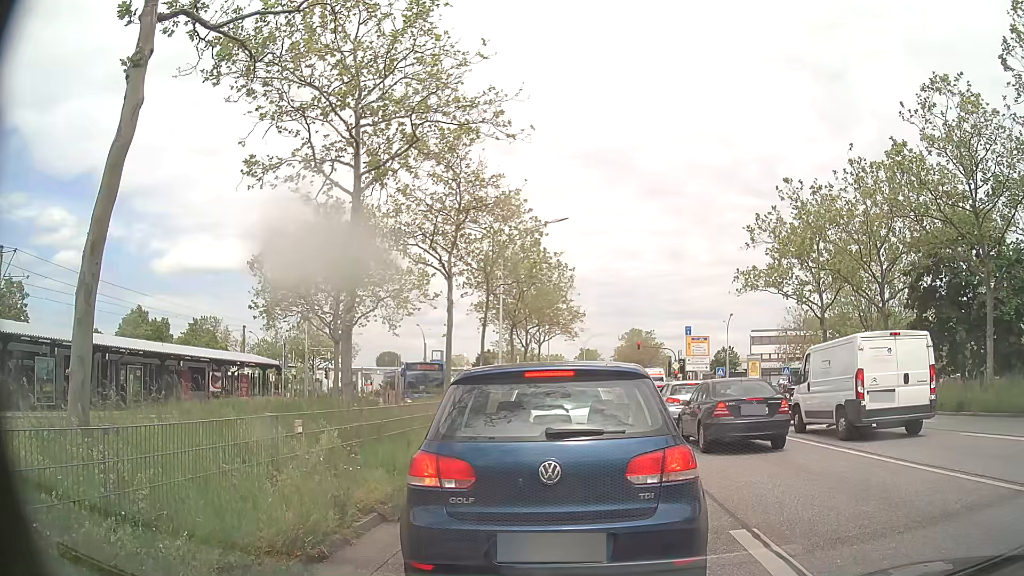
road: primary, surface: asphalt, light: Day
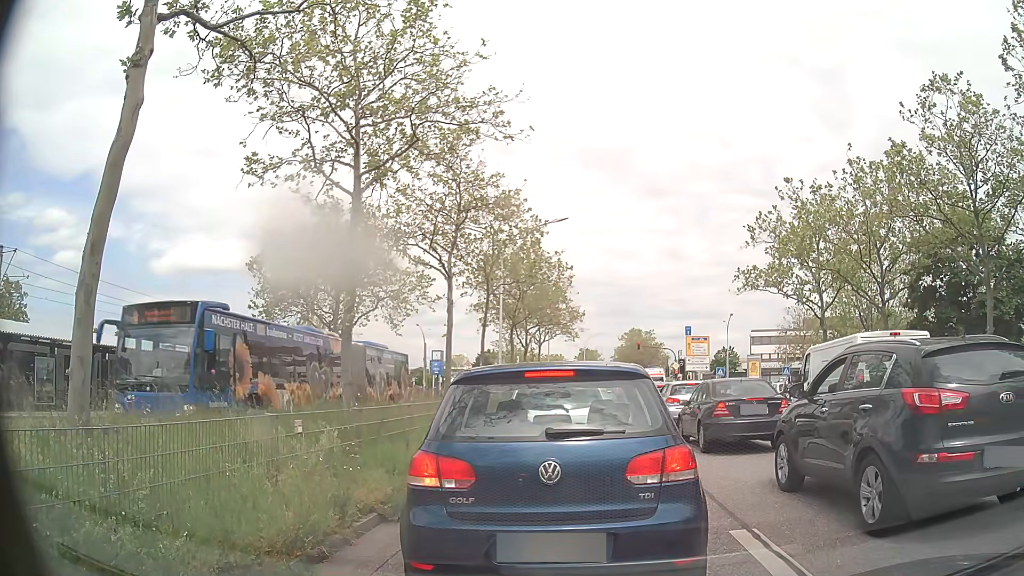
(0.0, 0.0) m; 0°
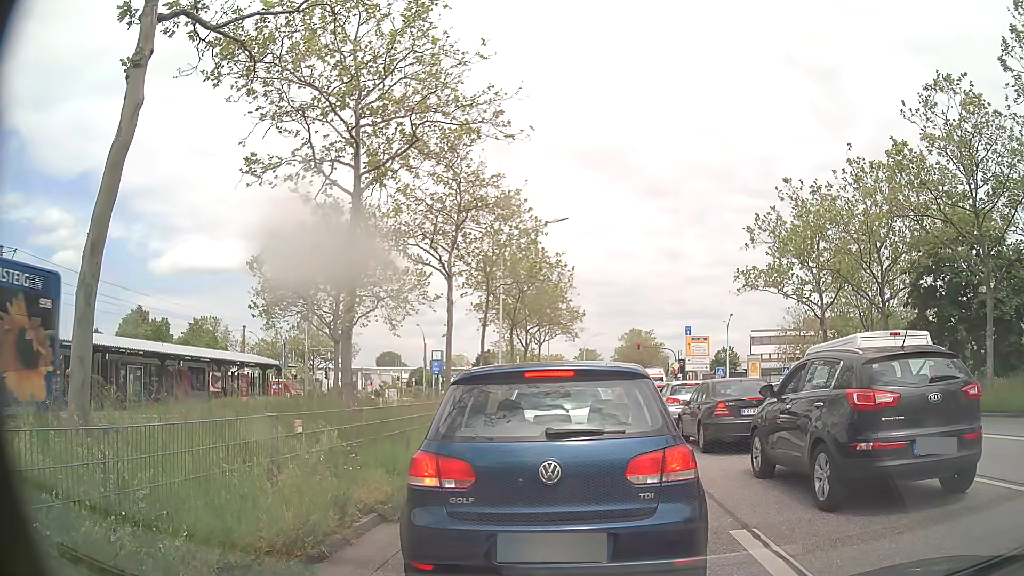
(0.0, 0.0) m; 0°
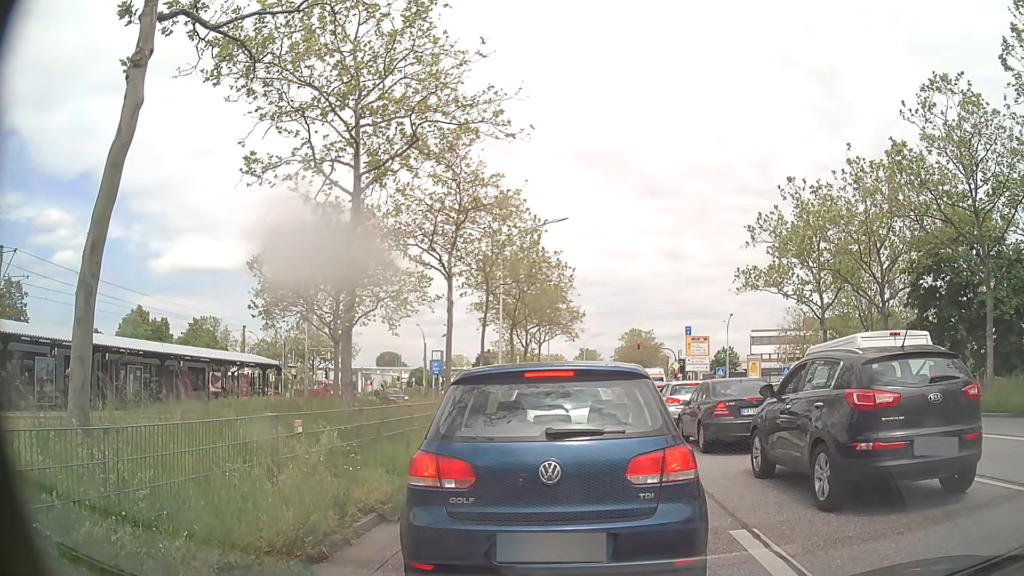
(0.0, 0.0) m; 0°
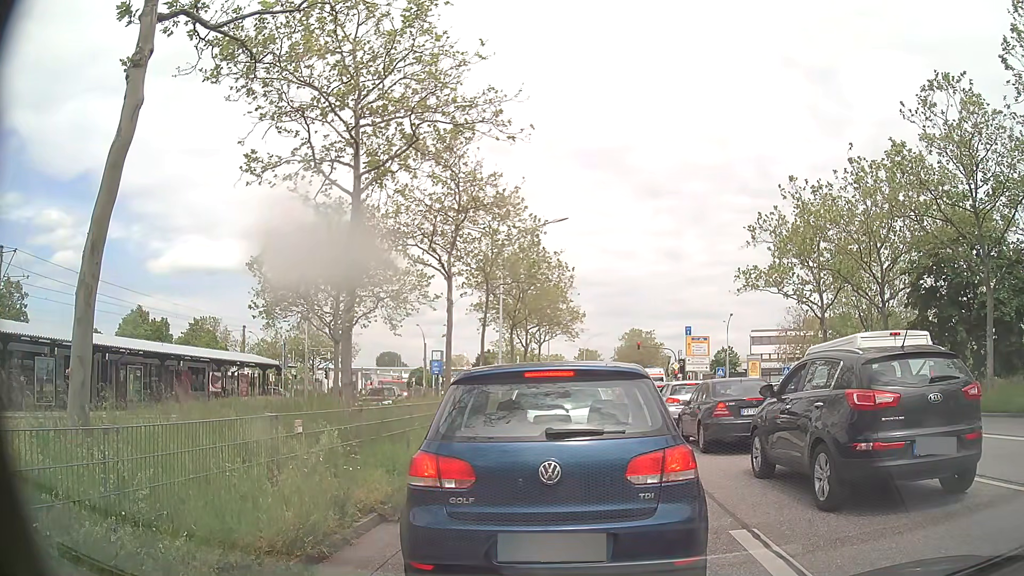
(0.0, 0.0) m; 0°
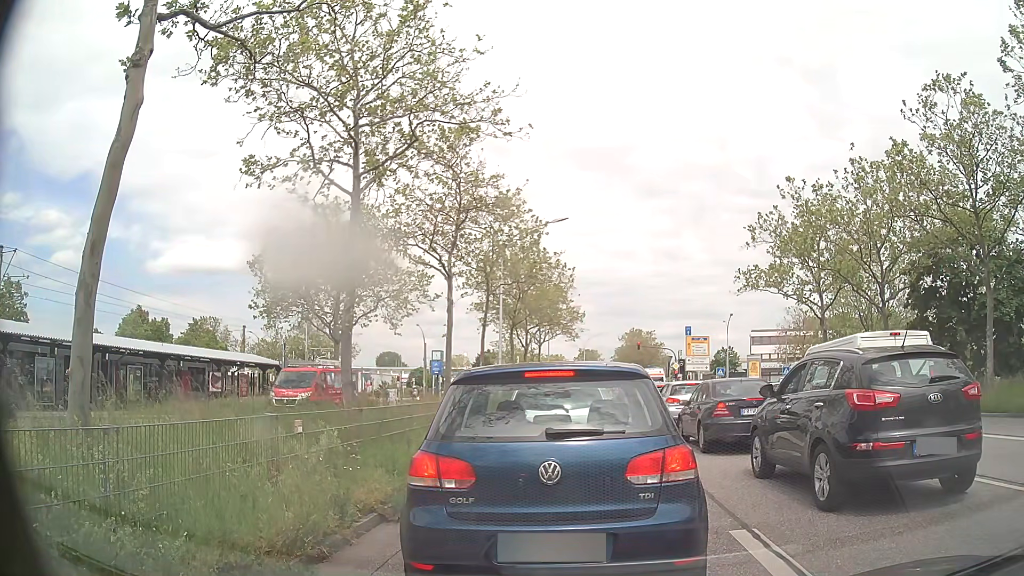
(0.0, 0.0) m; 0°
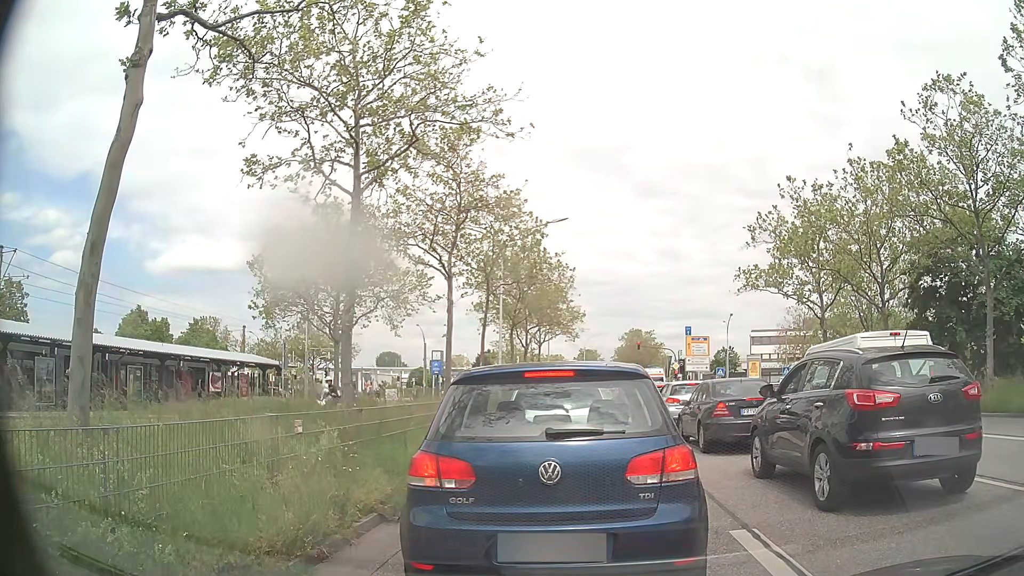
(0.0, 0.0) m; 0°
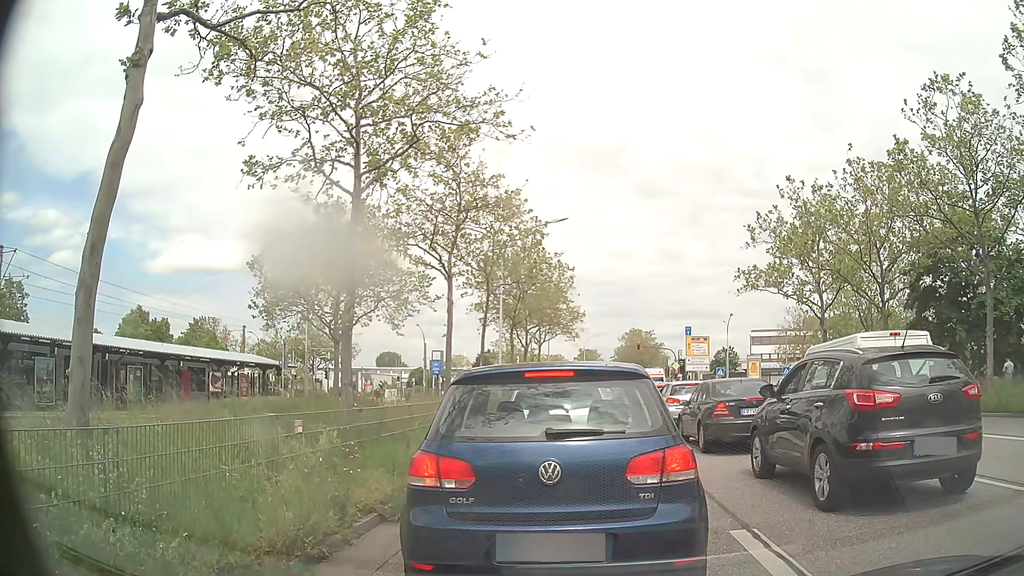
(0.0, 0.0) m; 0°
